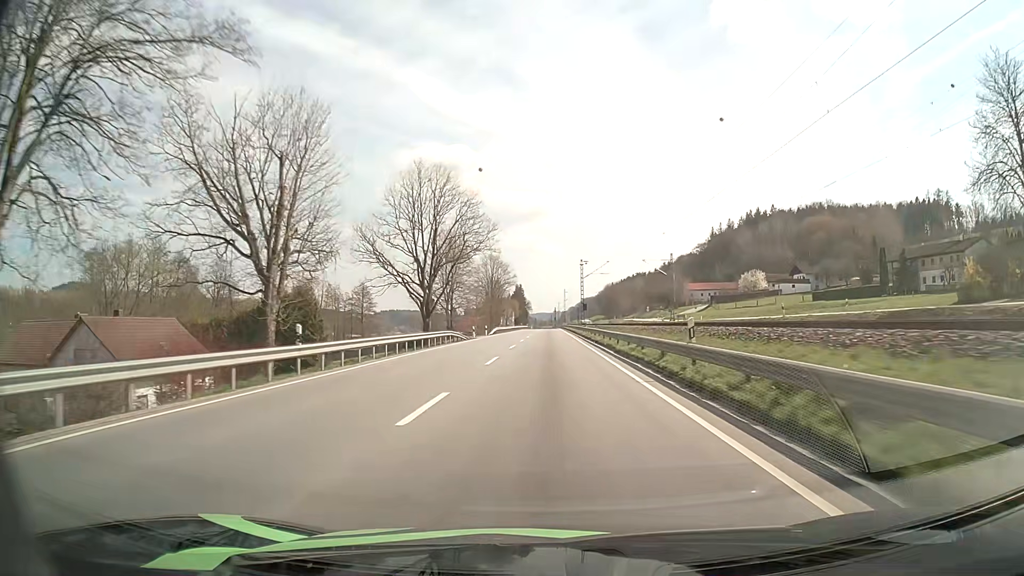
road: primary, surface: asphalt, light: Day
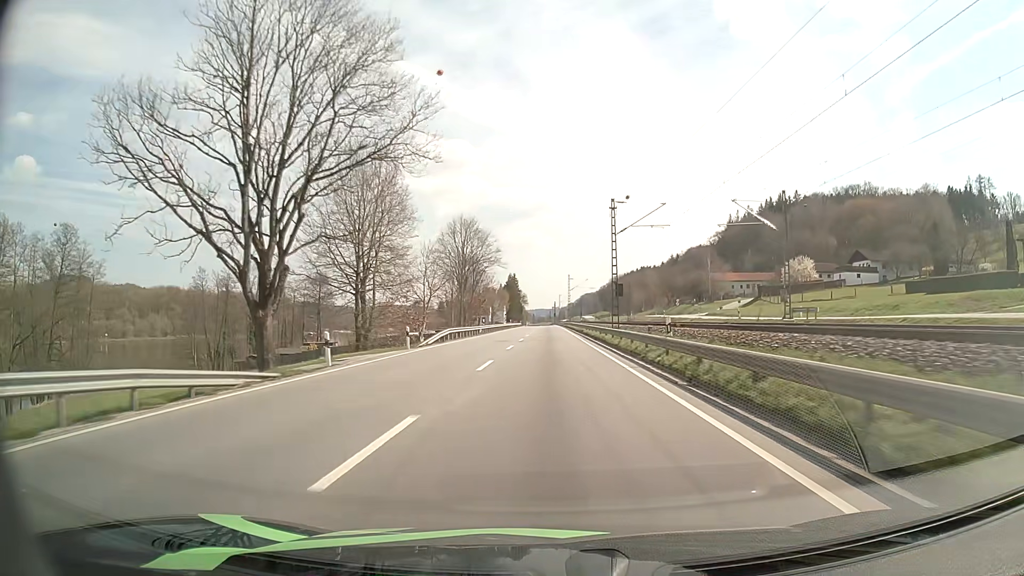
(0.0, +40.3) m; 0°
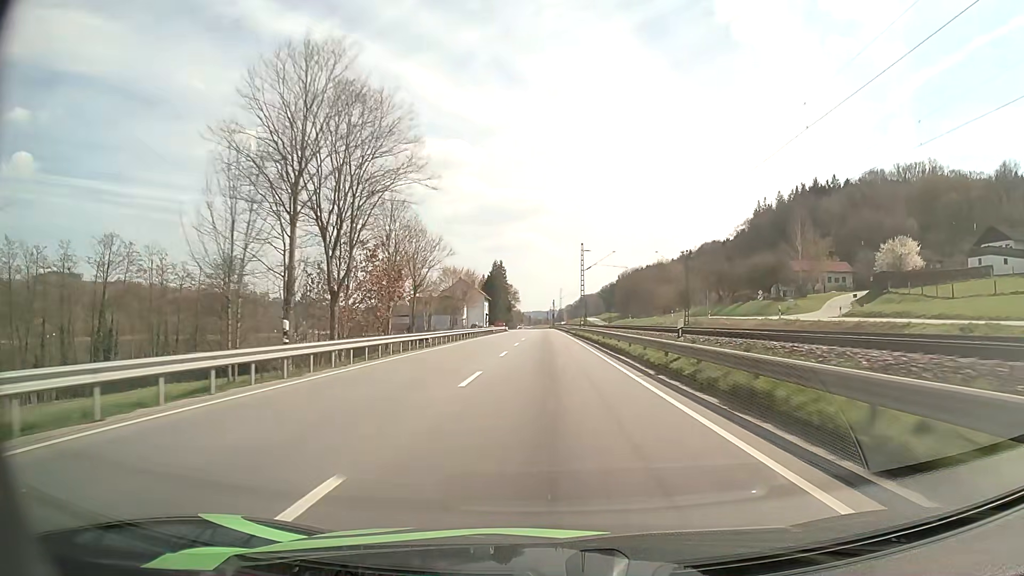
(0.0, +52.4) m; 0°
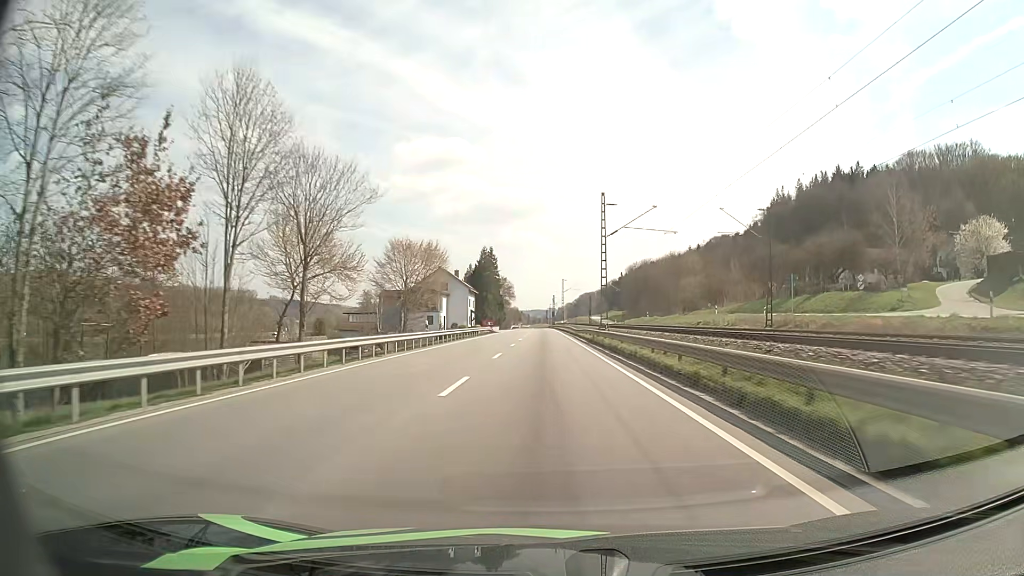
(+0.1, +26.7) m; 0°
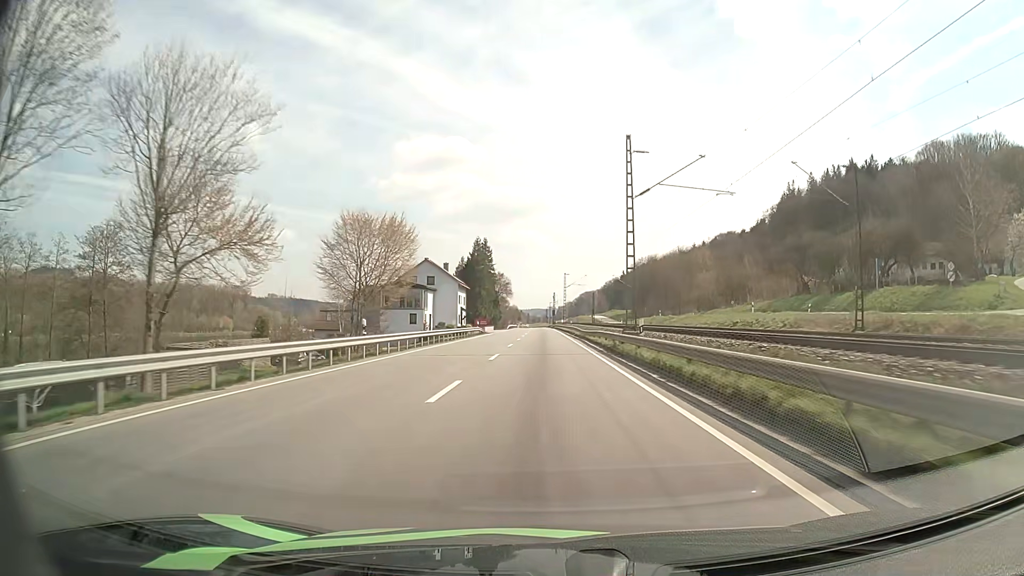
(0.0, +13.3) m; 0°
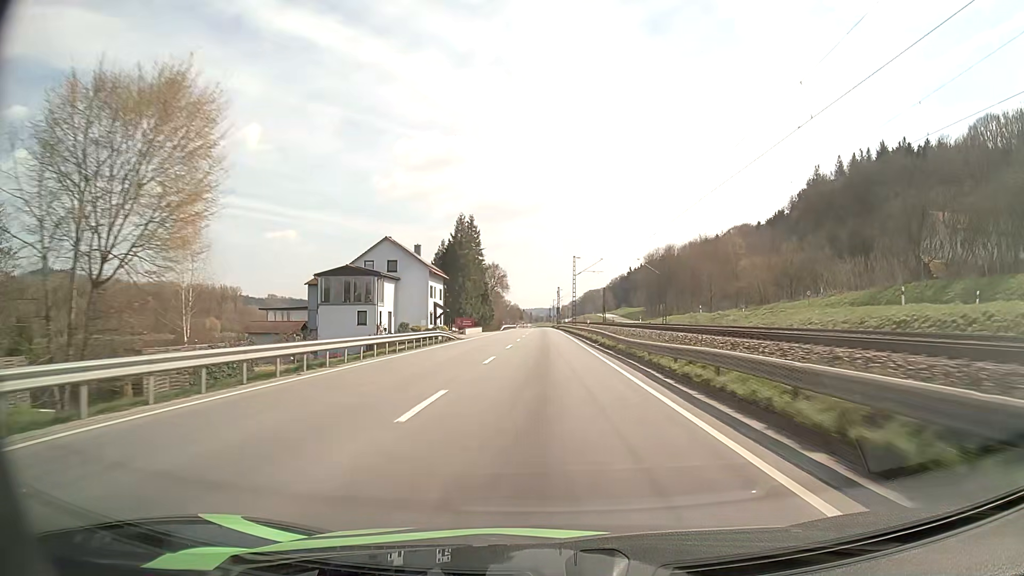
(0.0, +26.7) m; 0°
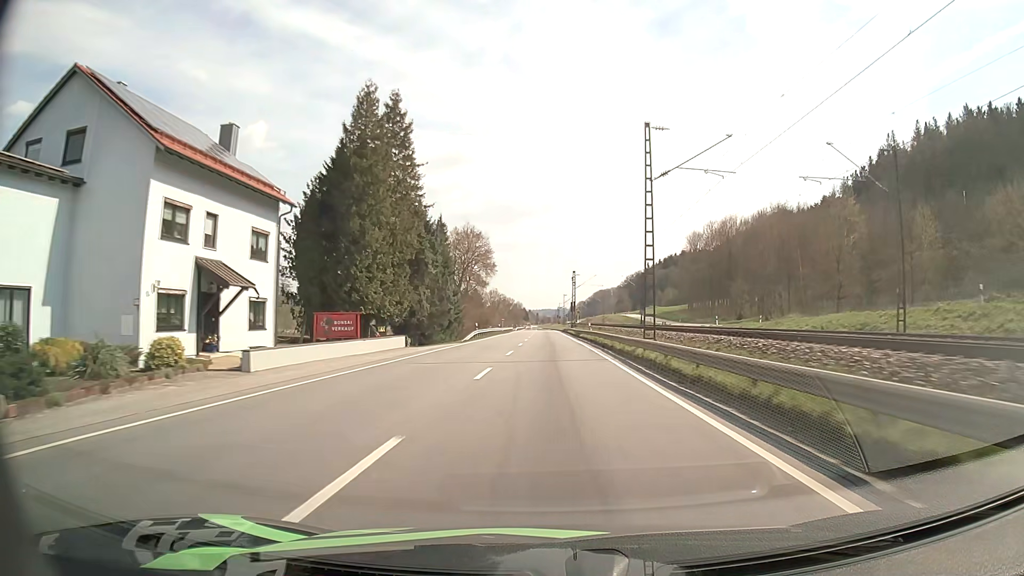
(-0.3, +54.4) m; -1°
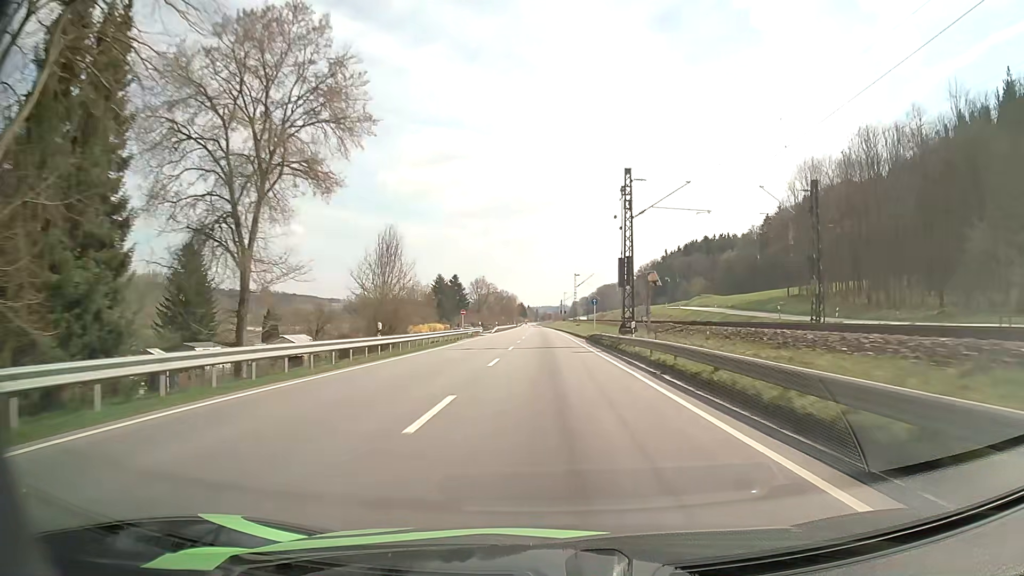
(-0.1, +69.5) m; 0°
(0, +10) (0, +20) (0, +30) (0, +40) (0, +50) (0, +60) (0, +70) (0, +80) (-1, +90) (-1, +100) m
